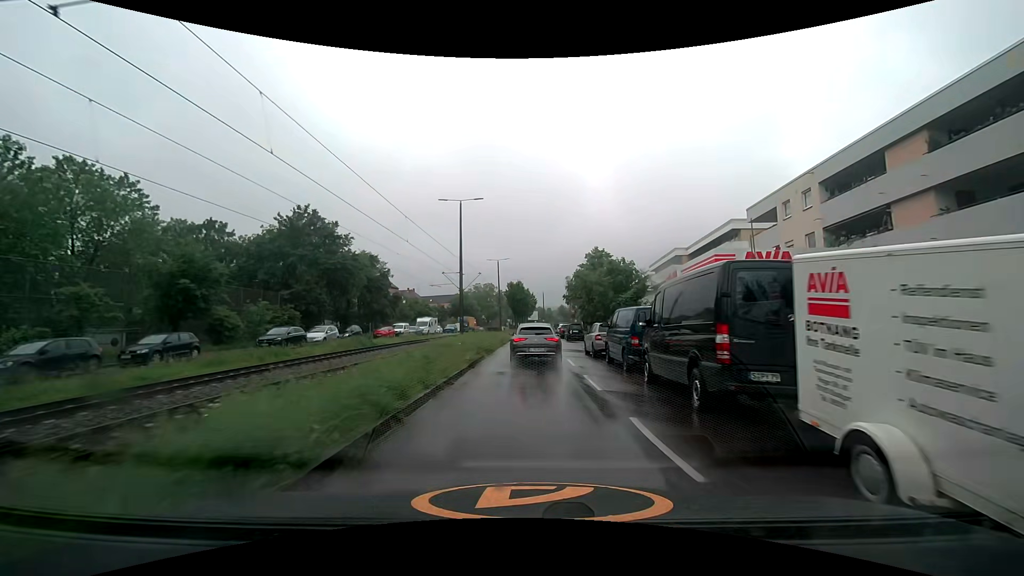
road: secondary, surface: asphalt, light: Day
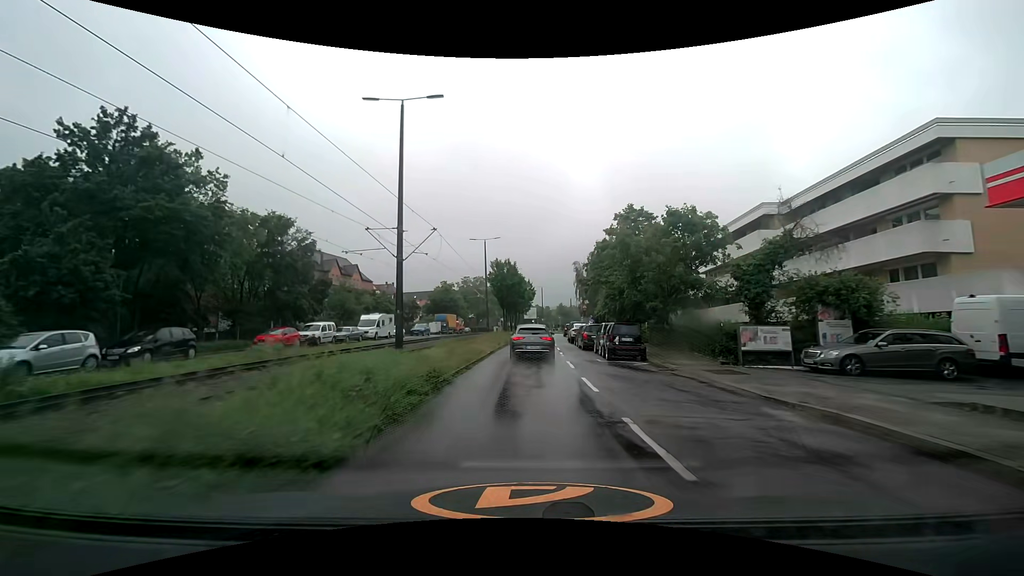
(0.0, +24.0) m; 0°
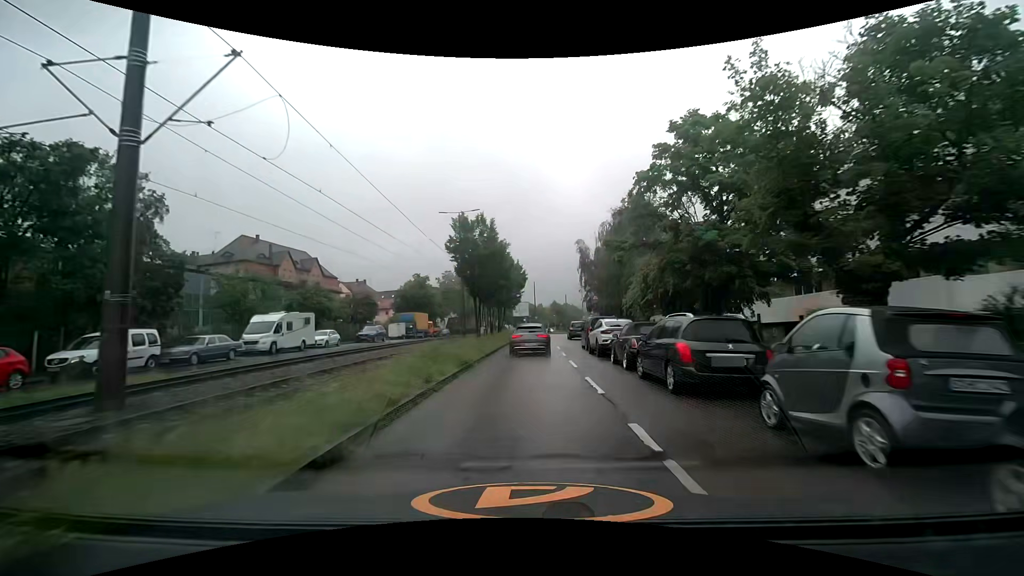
(+0.3, +18.7) m; +1°
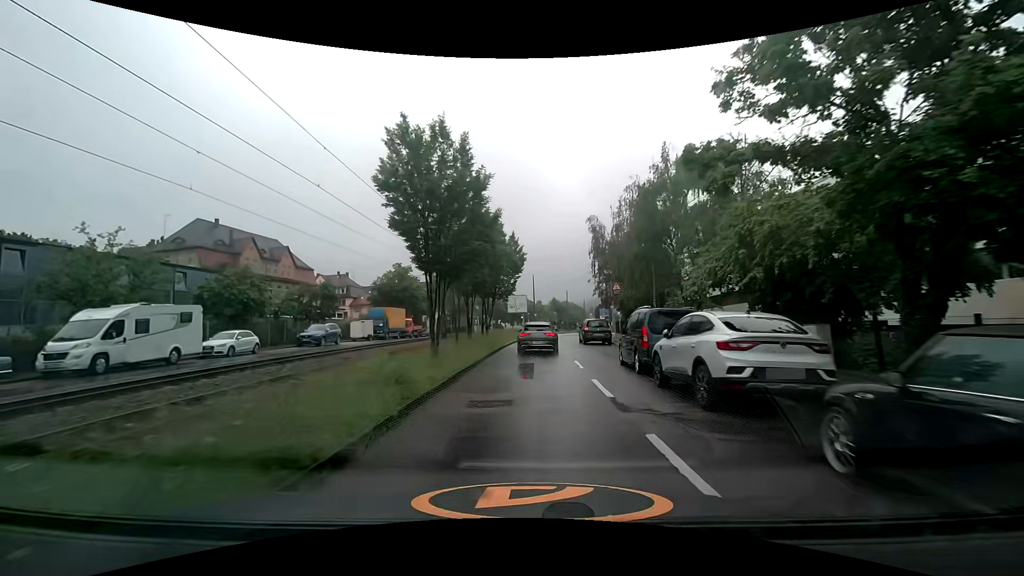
(0.0, +12.6) m; 0°
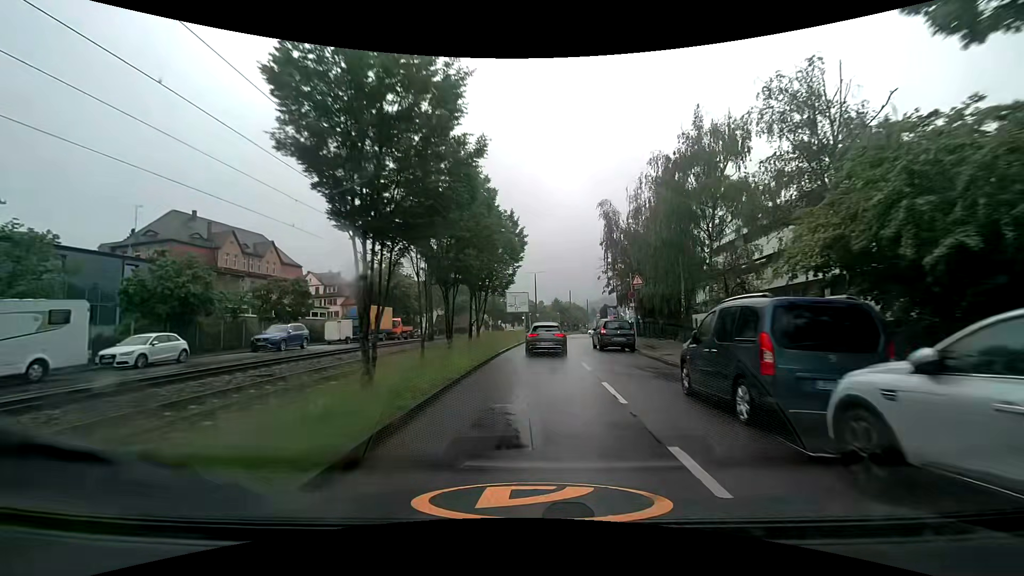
(0.0, +6.5) m; 0°
